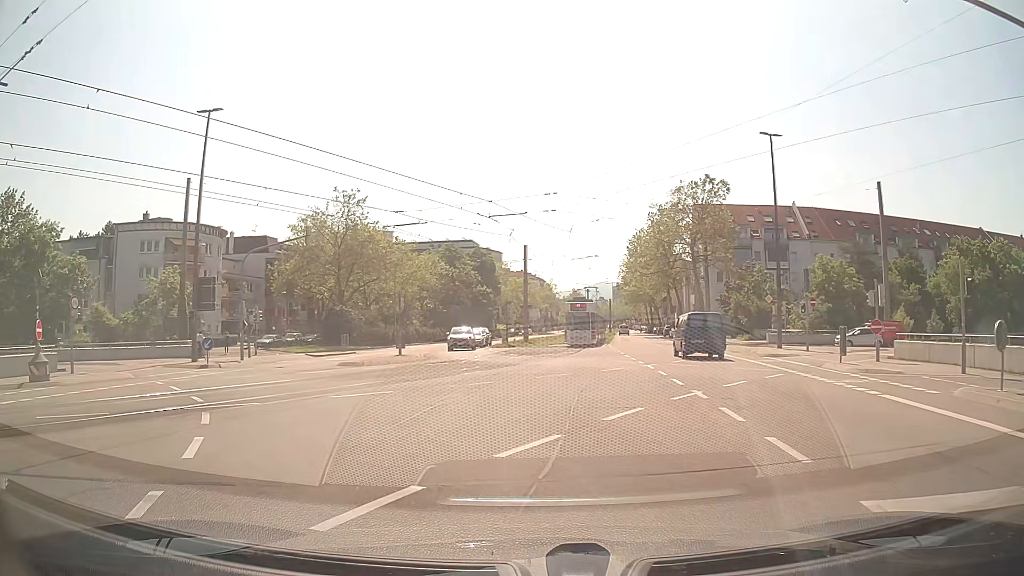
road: tertiary_link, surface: asphalt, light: Day
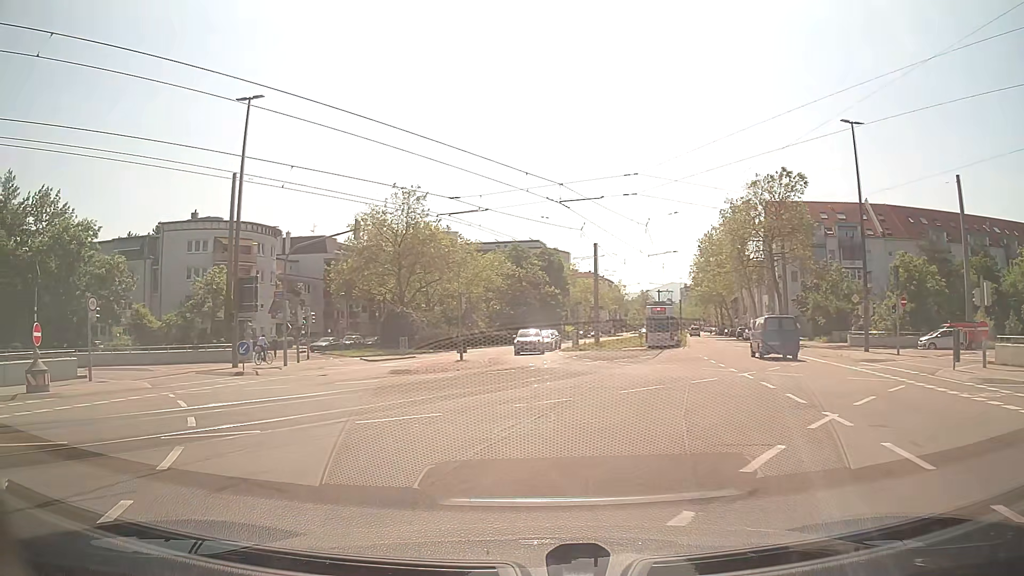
(-0.2, +3.3) m; -6°
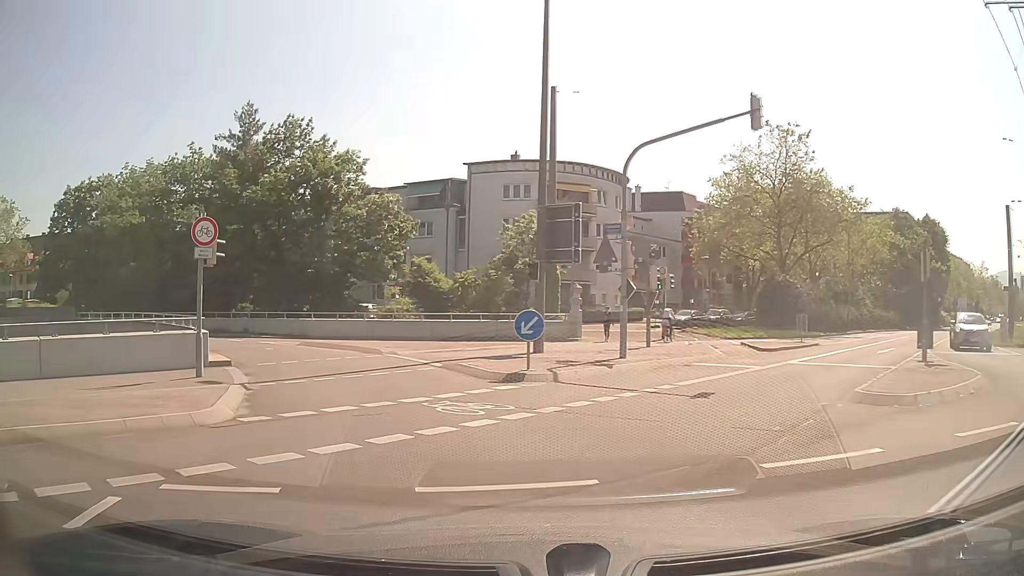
(-4.0, +13.8) m; -30°
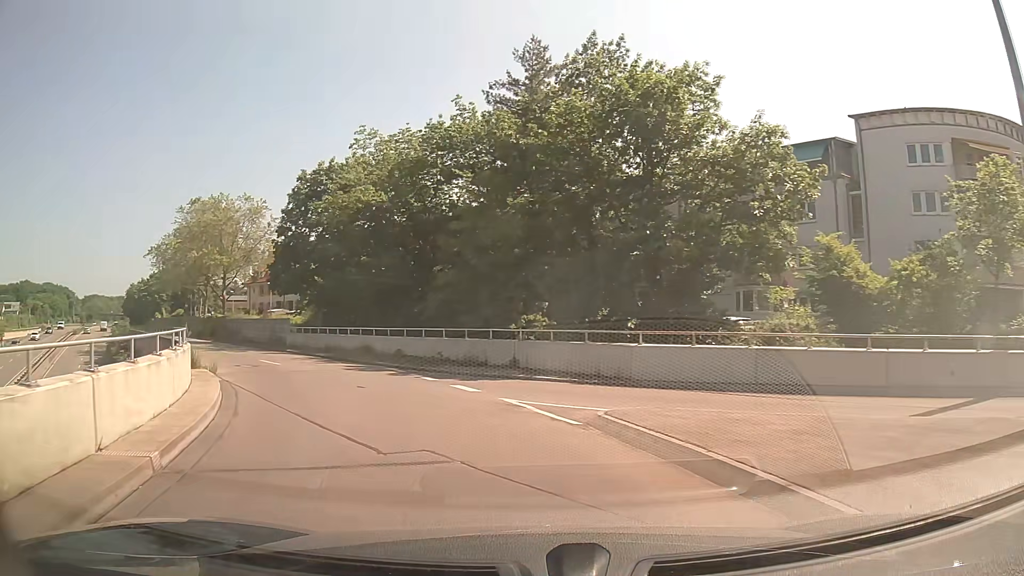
(-4.2, +16.7) m; -29°
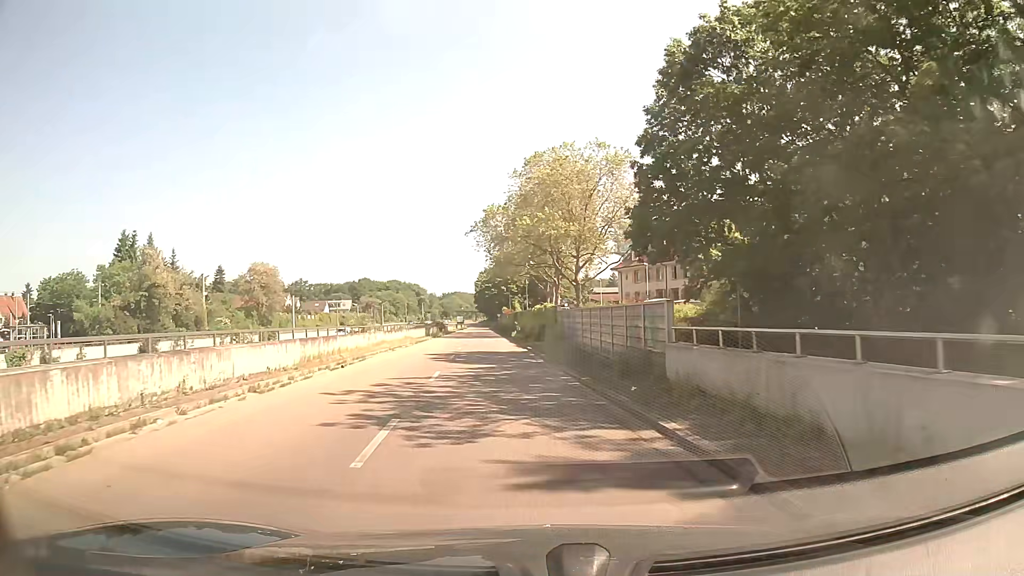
(-8.1, +24.7) m; -32°
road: trunk_link
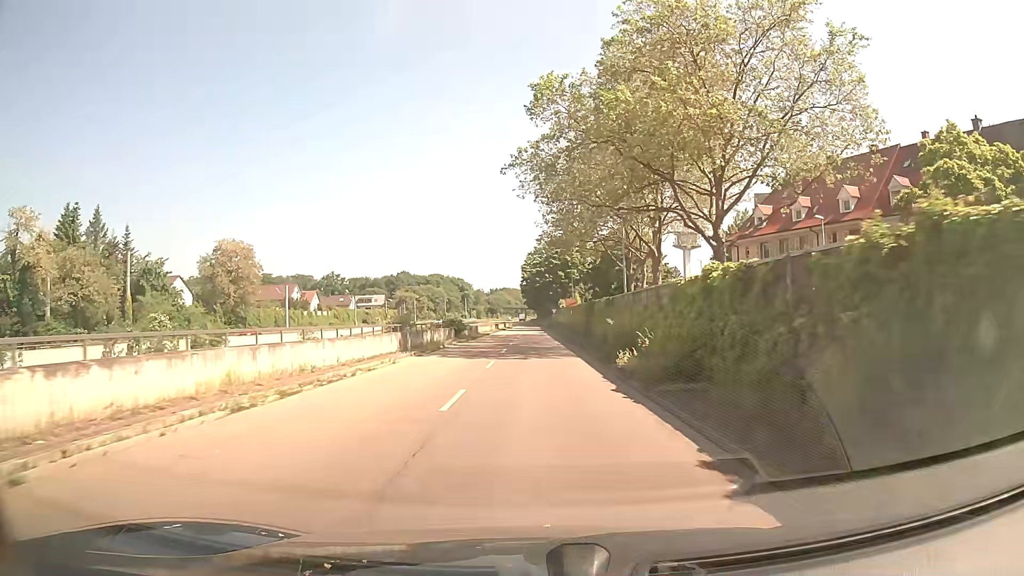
(-1.9, +32.8) m; -4°
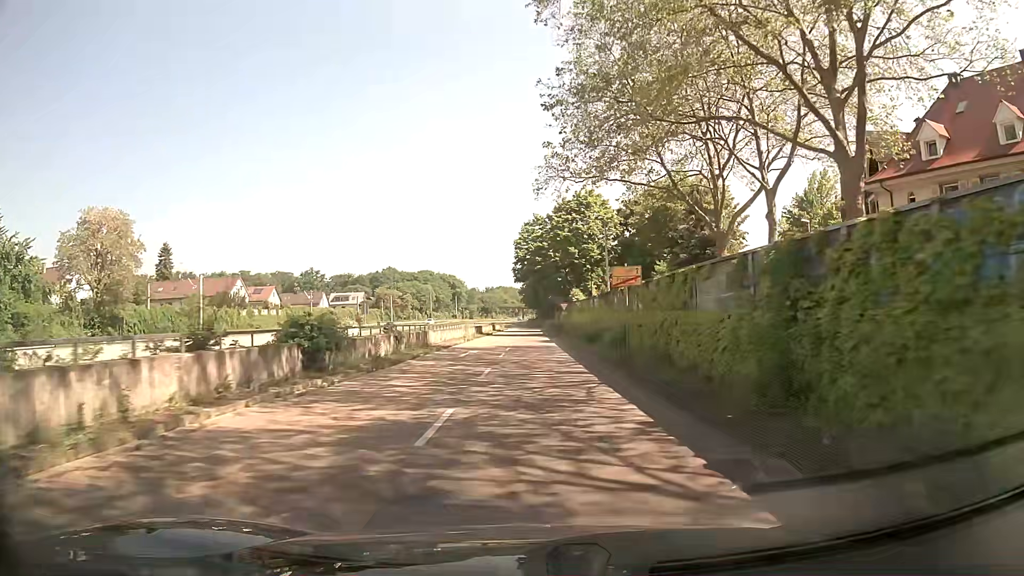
(0.0, +30.0) m; 0°
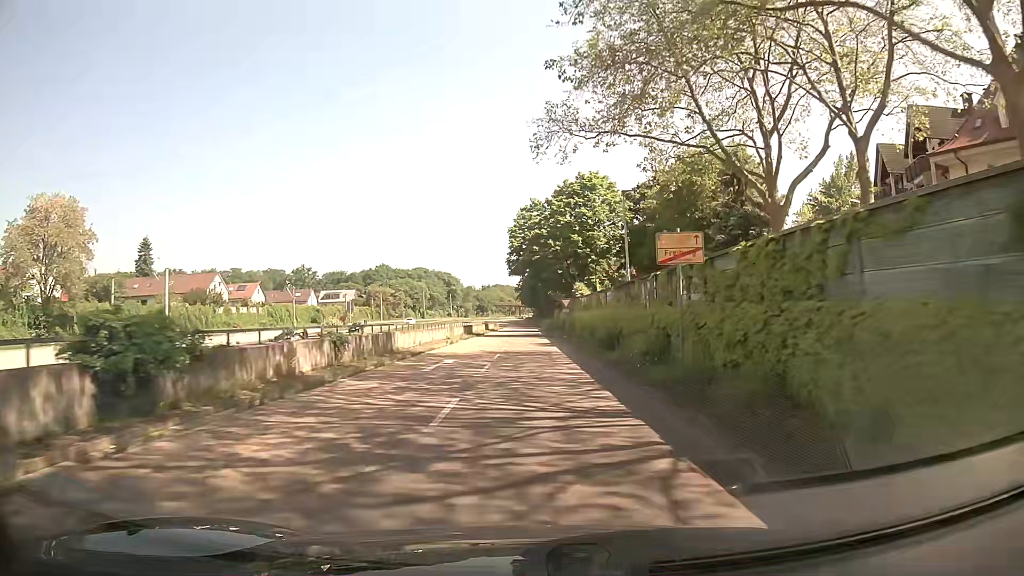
(+0.1, +7.9) m; +1°
(0, +10) (0, +20) (0, +30) (0, +40) (0, +50) (0, +60) (-1, +70) (-1, +80) (-1, +90) (-1, +100) m
